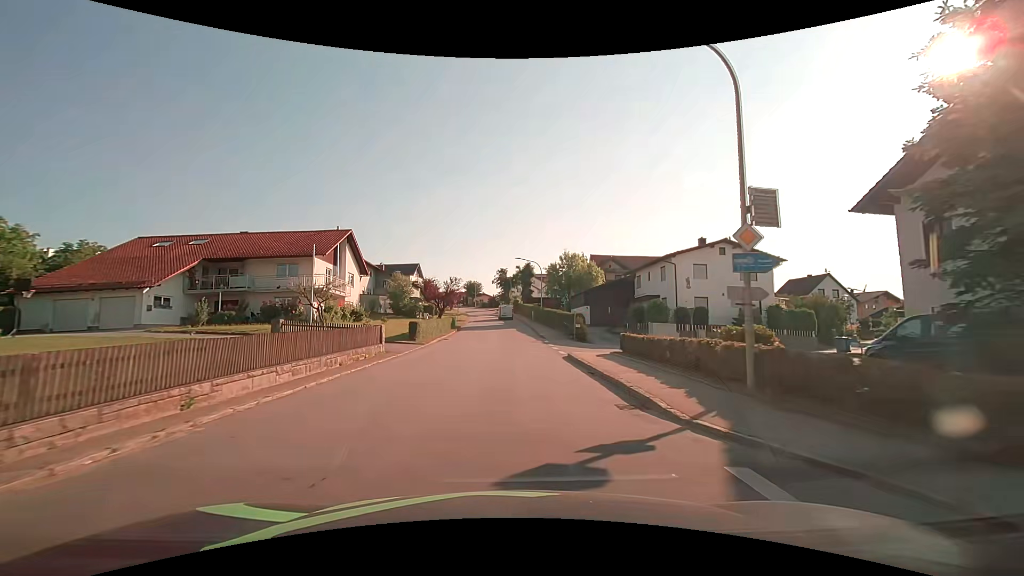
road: tertiary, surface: asphalt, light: Day
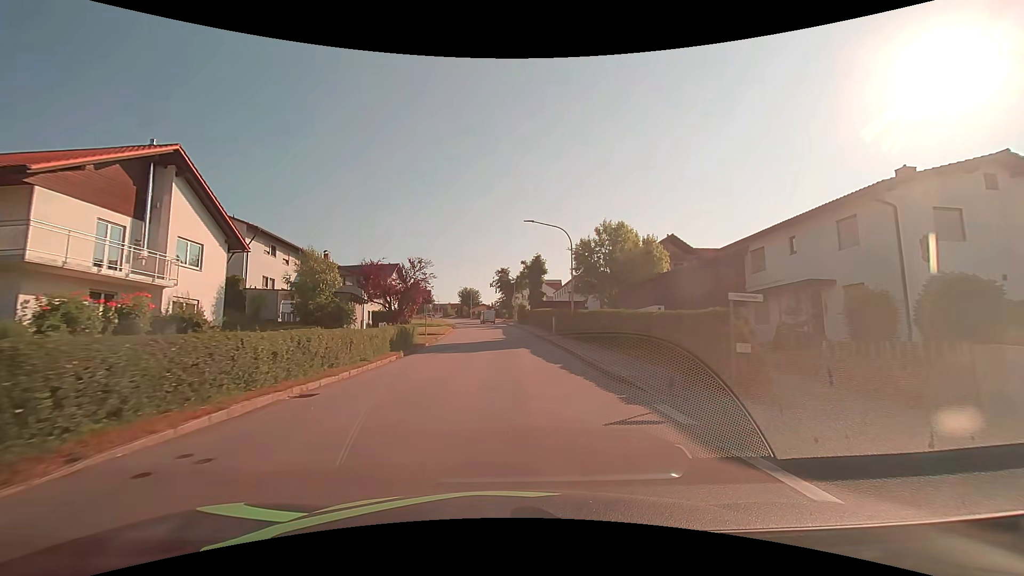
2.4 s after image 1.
(-0.1, +24.6) m; 0°
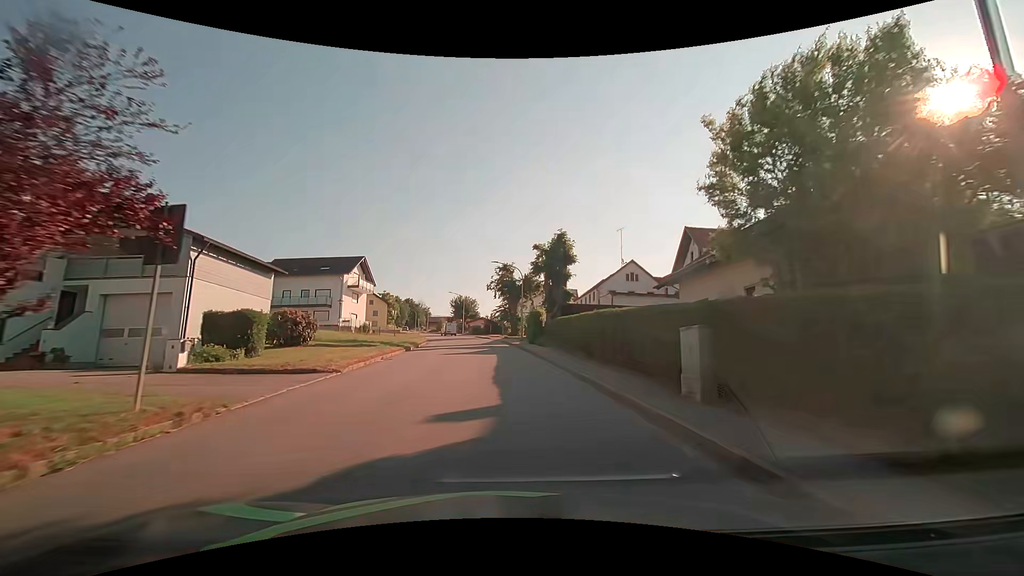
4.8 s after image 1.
(+0.1, +26.7) m; 0°
(0, +10) (-1, +20) (-1, +30) (-2, +40) (-3, +50) (-5, +60) (-7, +70) (-9, +79) (-12, +89) (-15, +98) m
